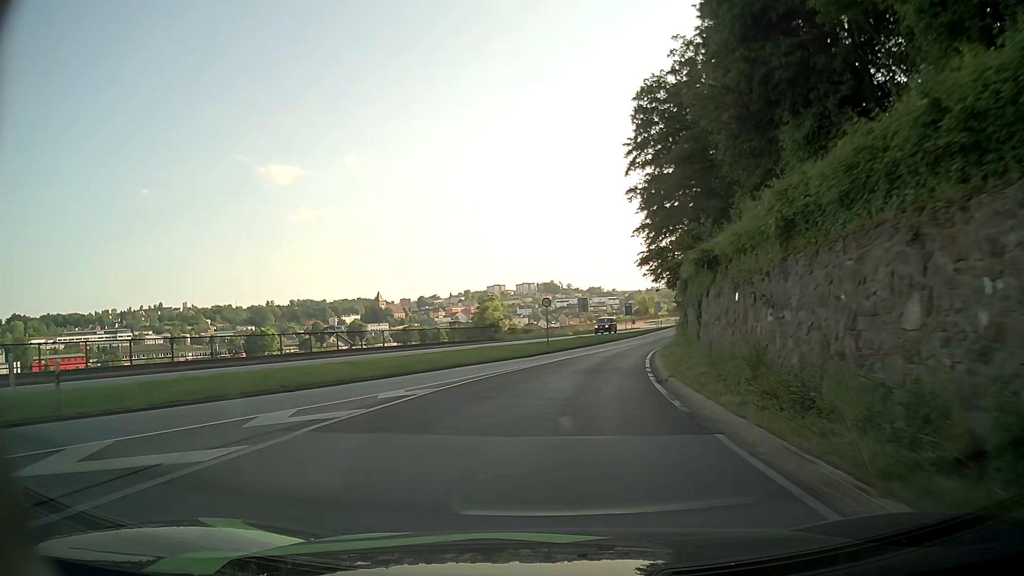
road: primary_link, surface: asphalt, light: Day
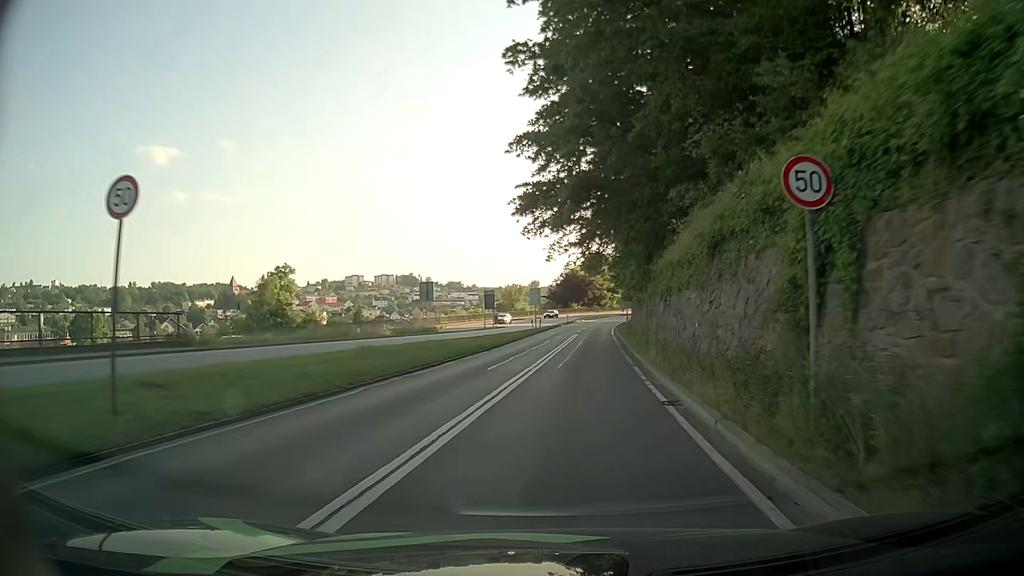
(+3.6, +34.3) m; +12°
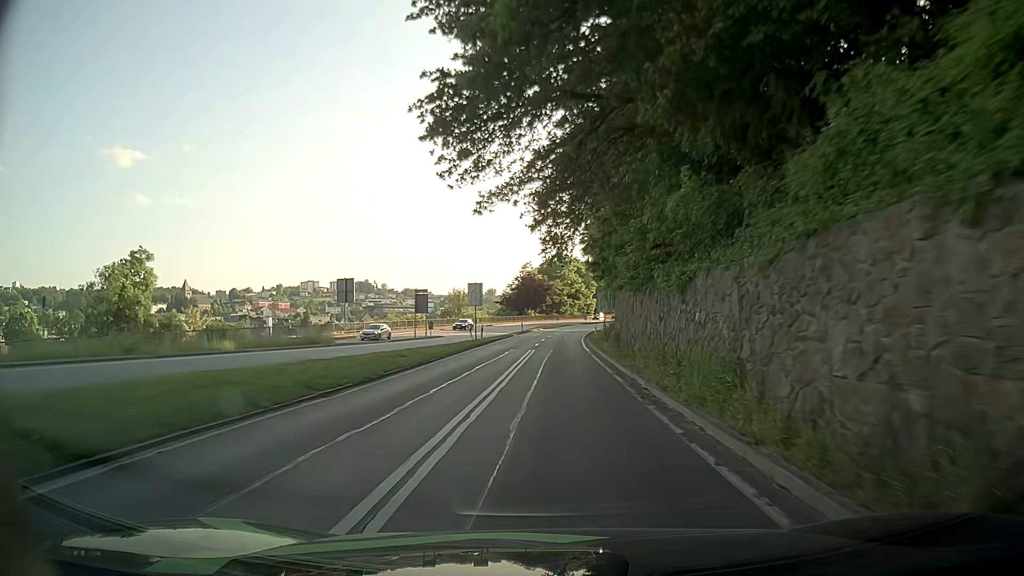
(+0.7, +18.0) m; +3°
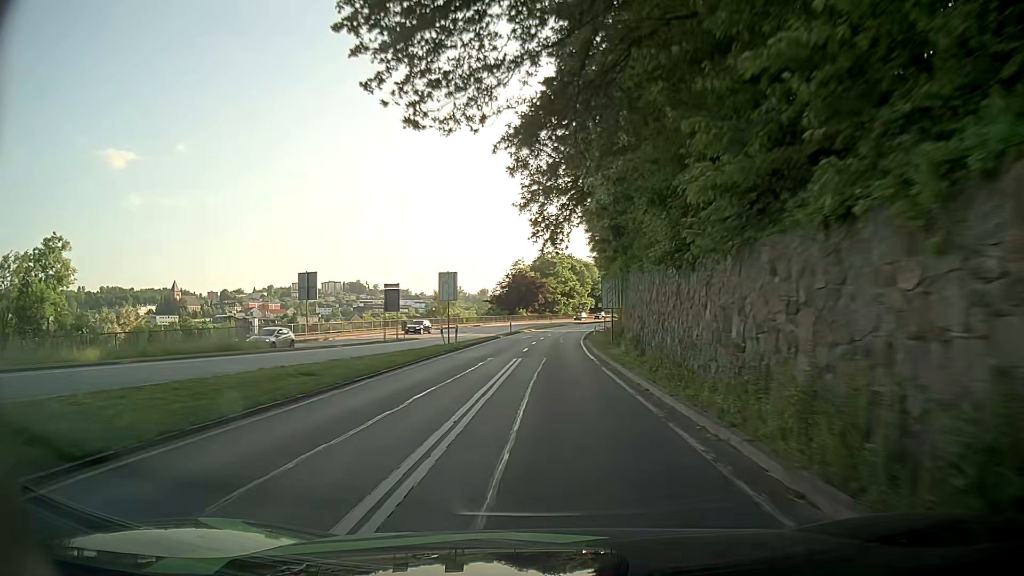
(+0.1, +9.2) m; +1°
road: primary
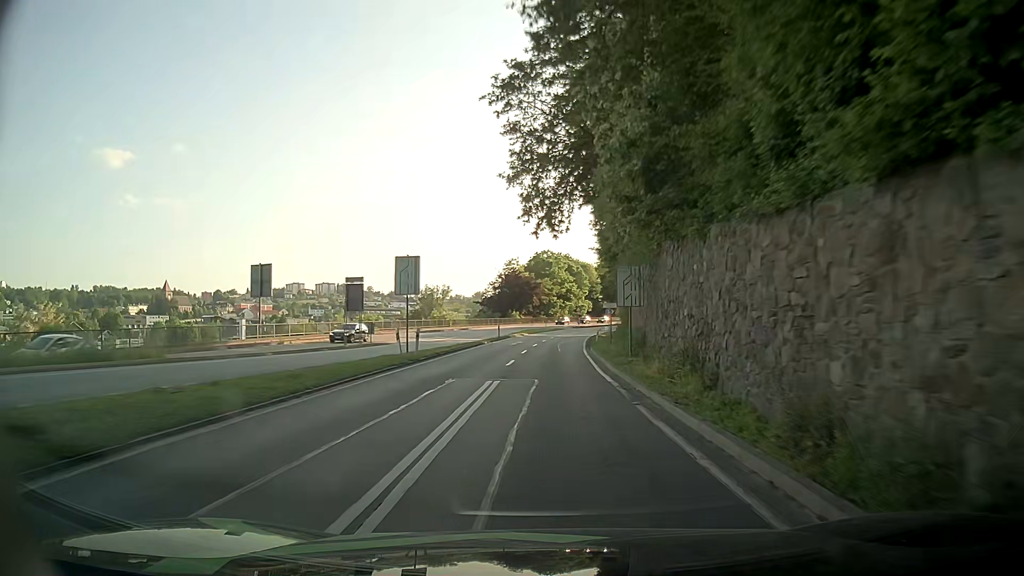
(0.0, +9.3) m; 0°
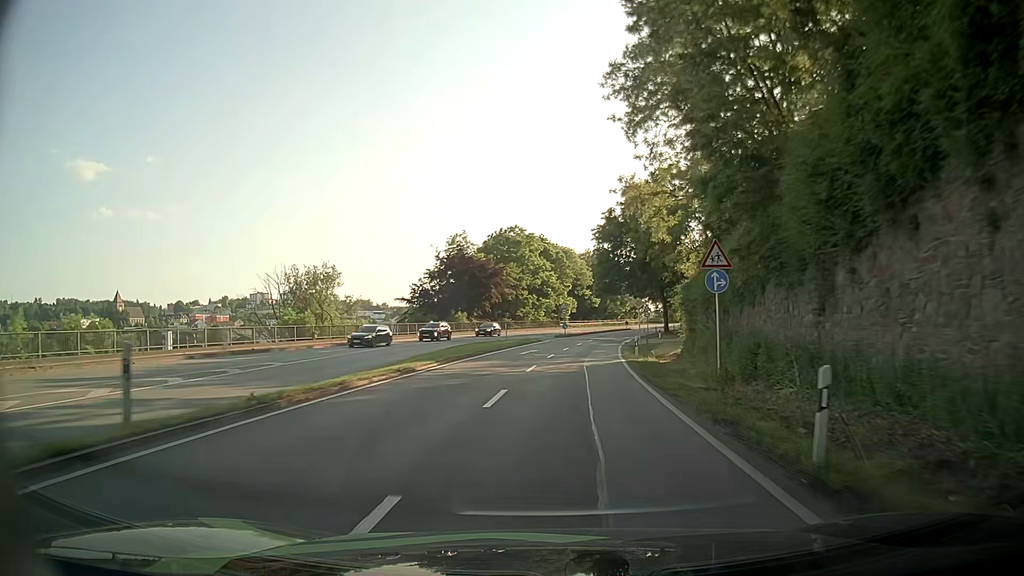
(+1.4, +47.5) m; +3°
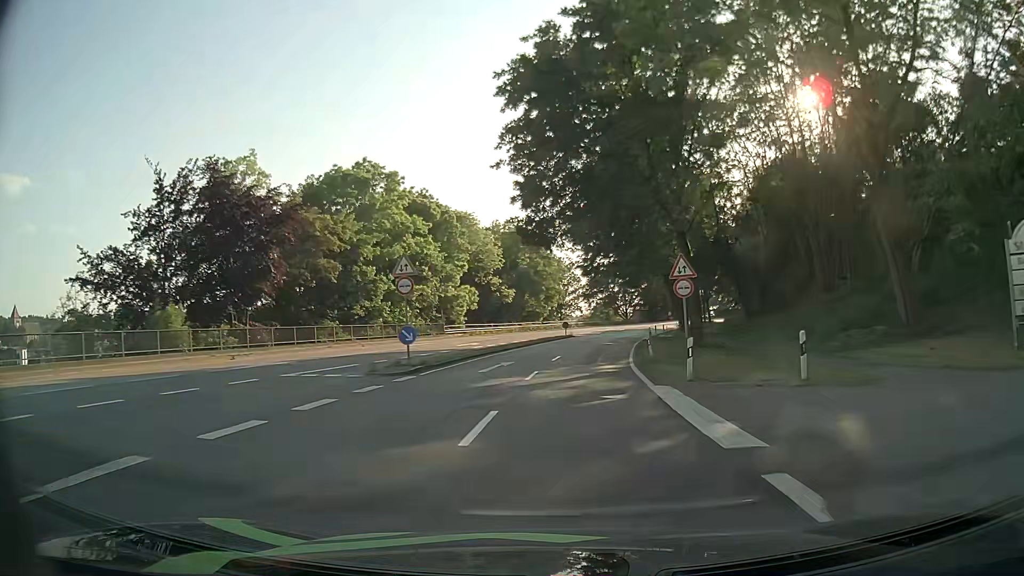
(+2.9, +48.8) m; +7°
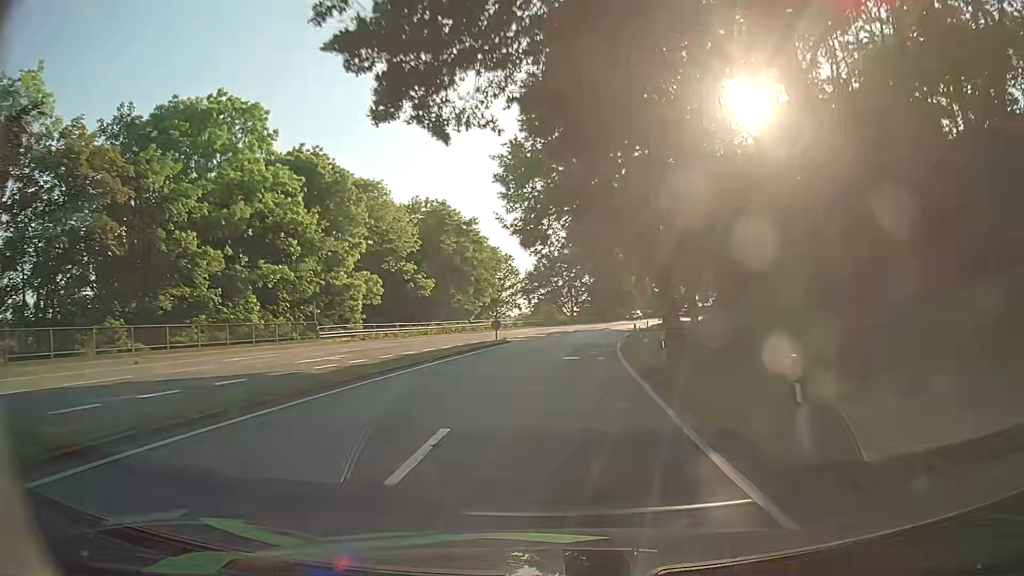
(+0.9, +20.0) m; +5°
